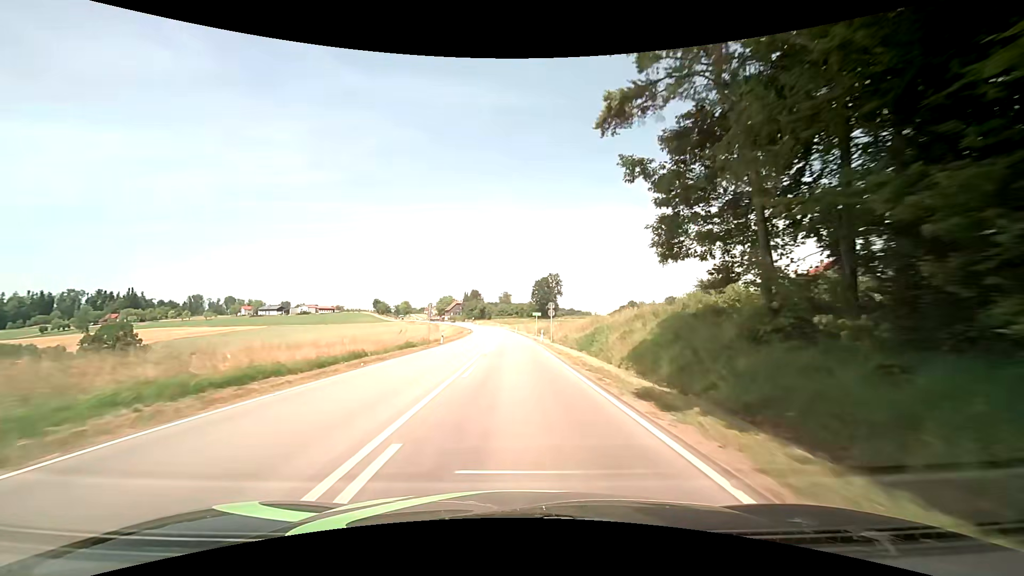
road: secondary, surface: asphalt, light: Day
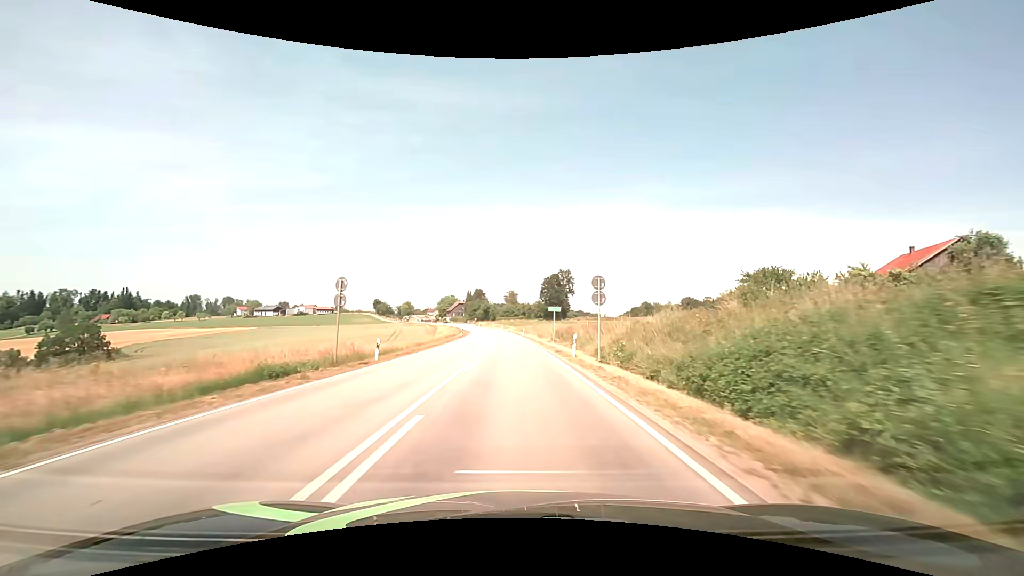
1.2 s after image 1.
(-0.1, +22.2) m; 0°
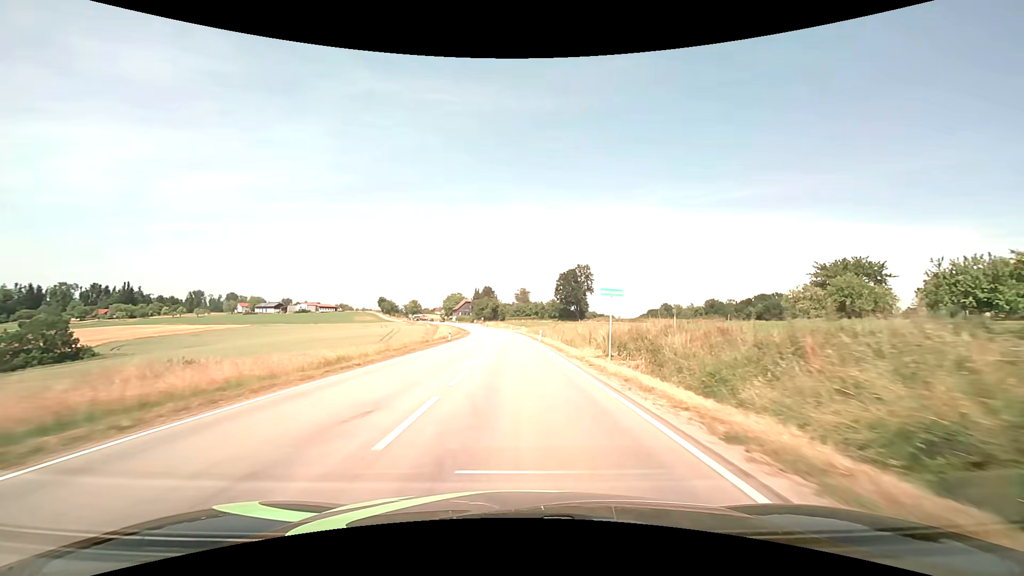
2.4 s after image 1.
(-0.4, +21.9) m; -2°
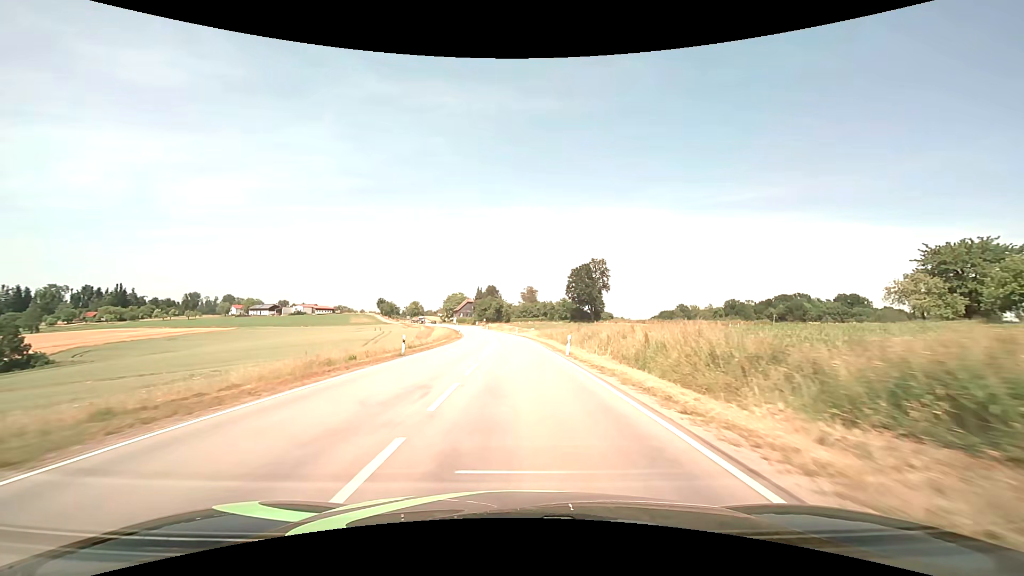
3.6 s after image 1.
(-0.1, +21.4) m; -1°
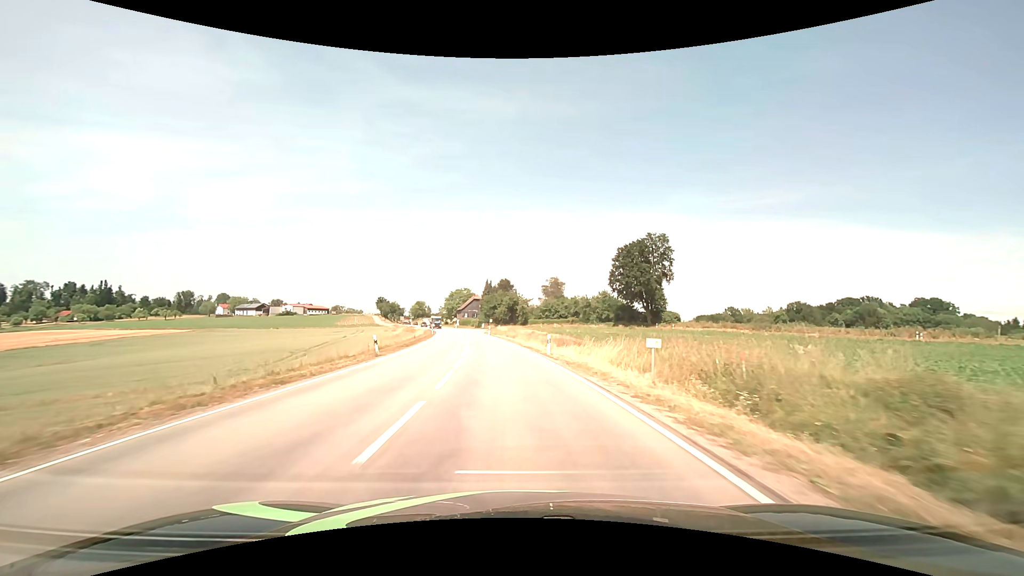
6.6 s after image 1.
(-0.8, +50.8) m; -2°
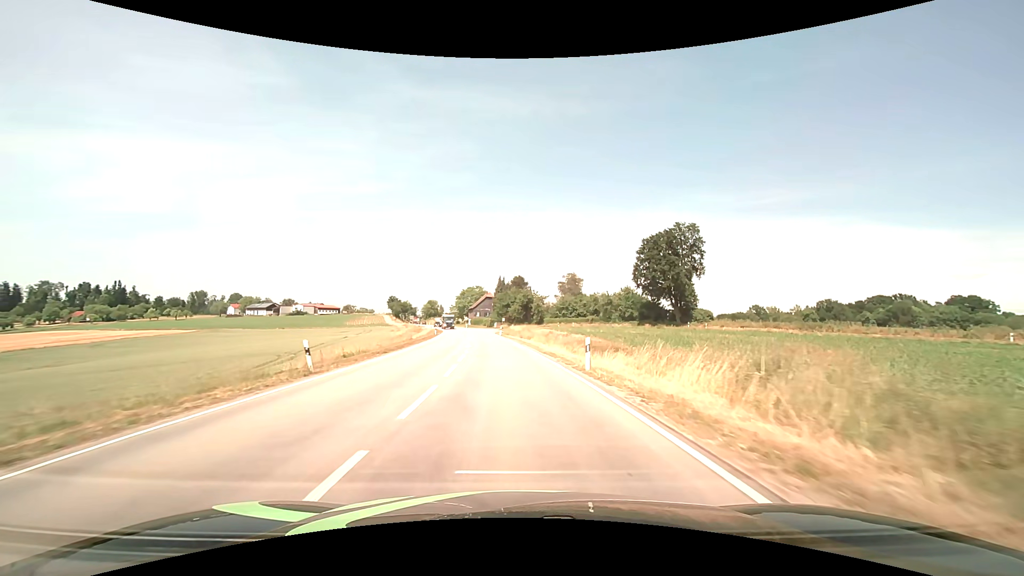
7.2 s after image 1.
(-0.1, +9.7) m; -1°
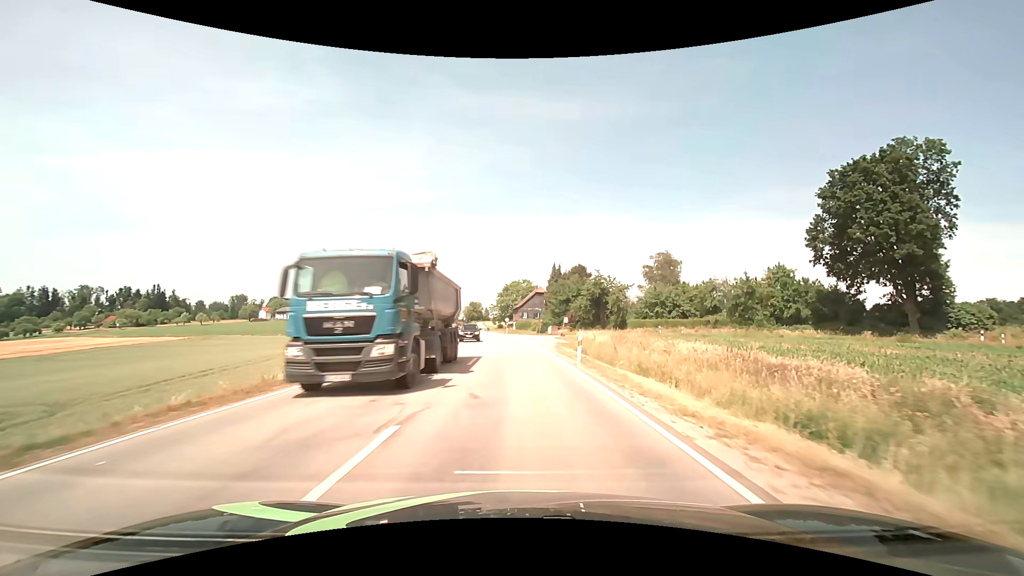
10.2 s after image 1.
(-2.6, +45.3) m; -6°
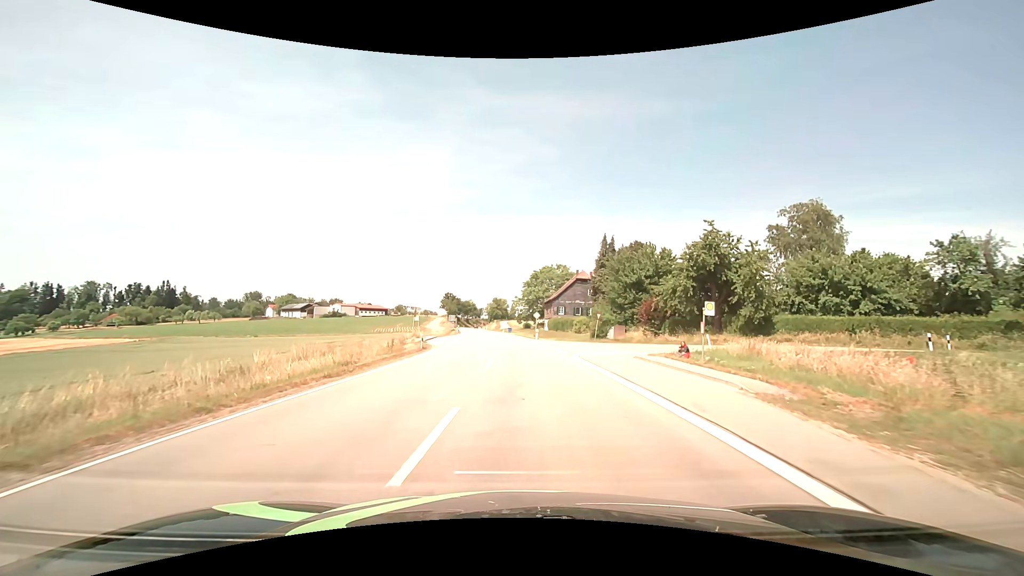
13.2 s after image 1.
(-0.7, +37.9) m; -3°
(0, +10) (+1, +20) (+3, +30) (+11, +35) (+20, +31) (+27, +24) (+33, +16) (+38, +7) (+43, -1) (+48, -10) m
